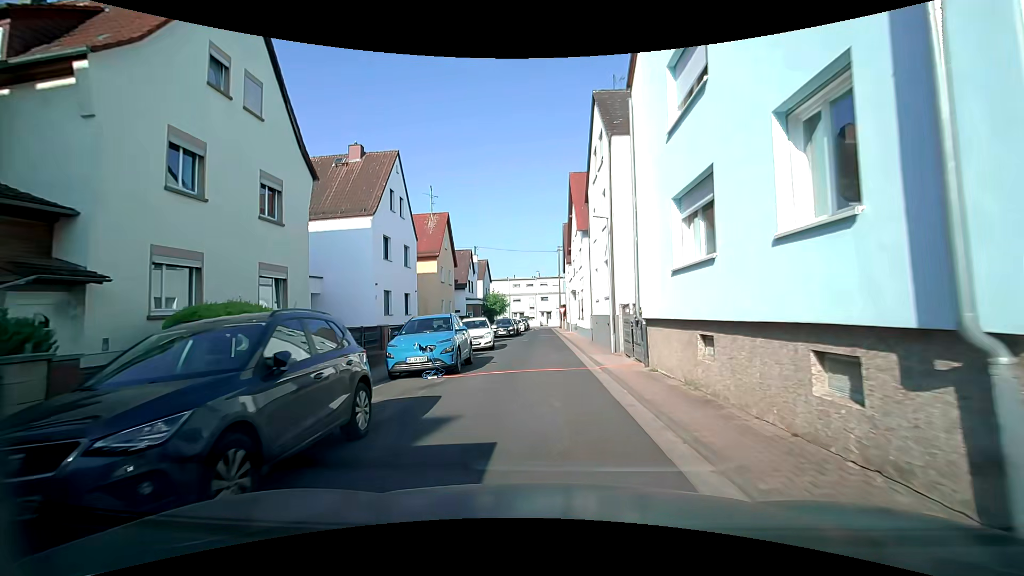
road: residential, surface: asphalt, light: Day
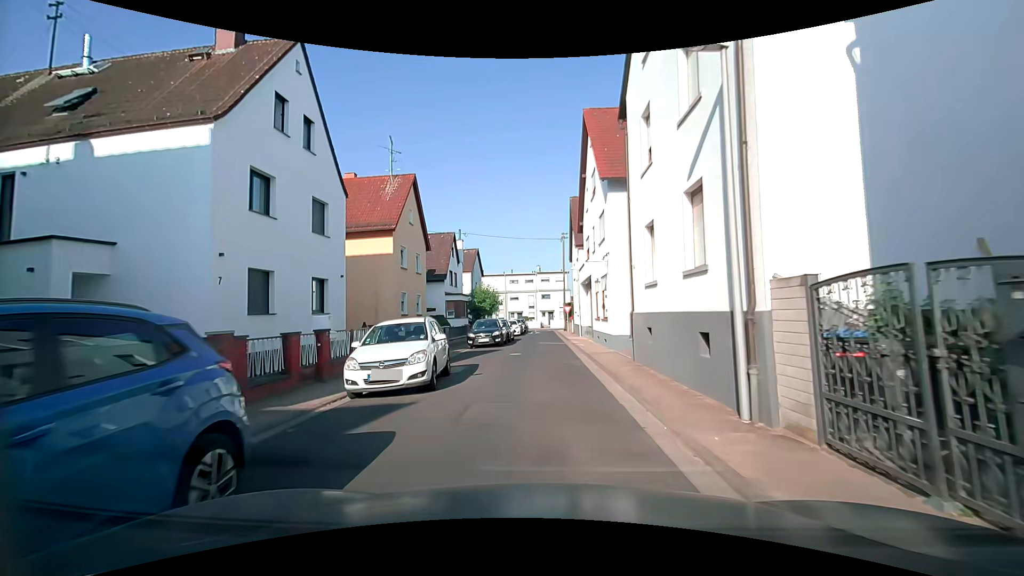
(+0.4, +12.0) m; +2°
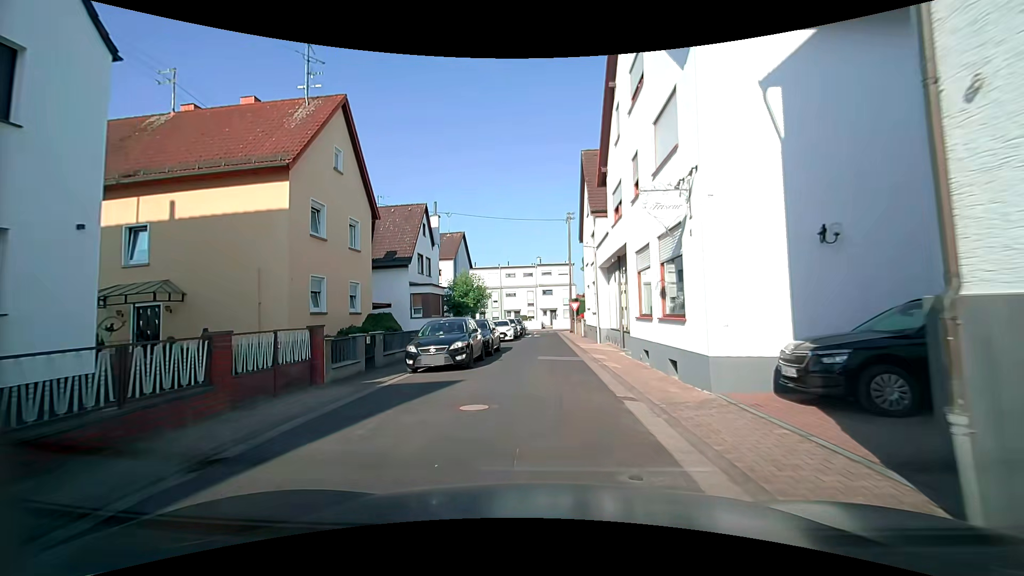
(-0.1, +11.6) m; +2°
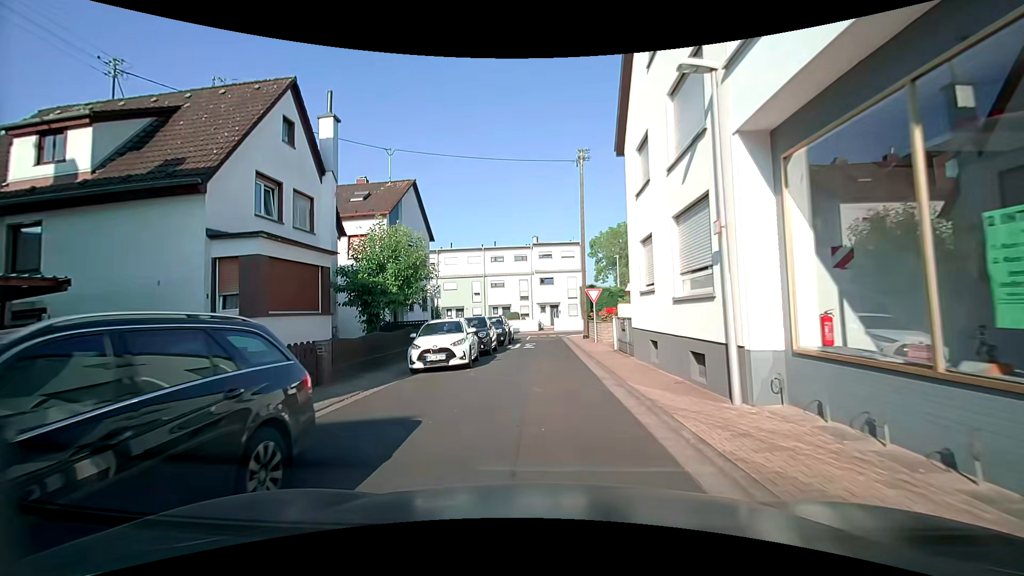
(-0.8, +18.5) m; -3°
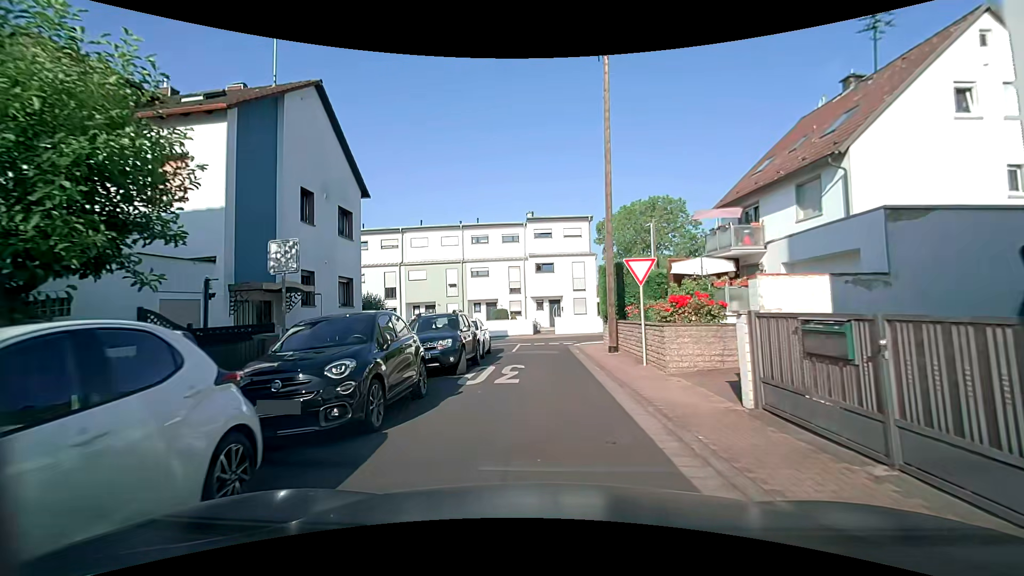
(+0.2, +13.2) m; +2°
